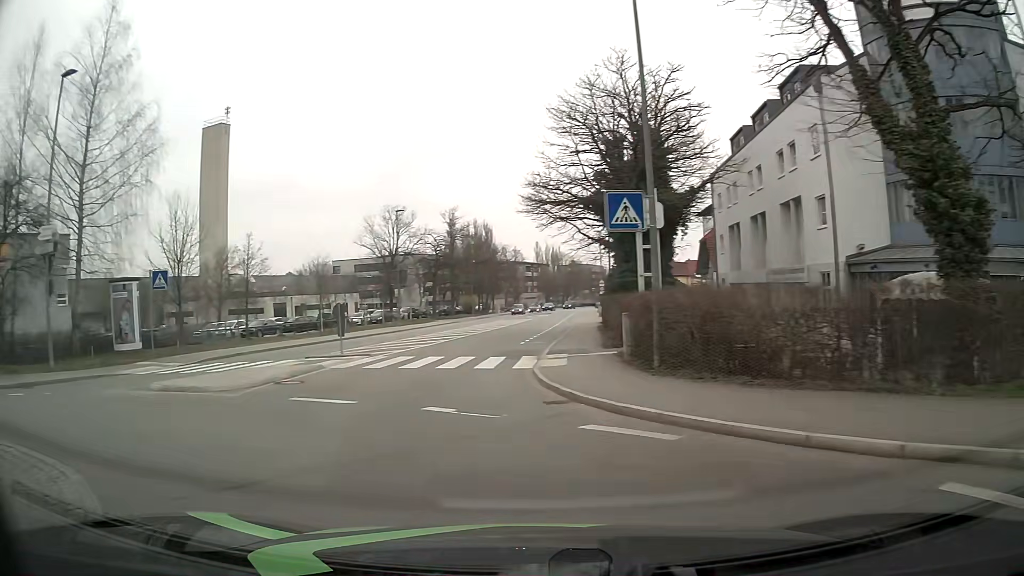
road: tertiary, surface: asphalt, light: Day
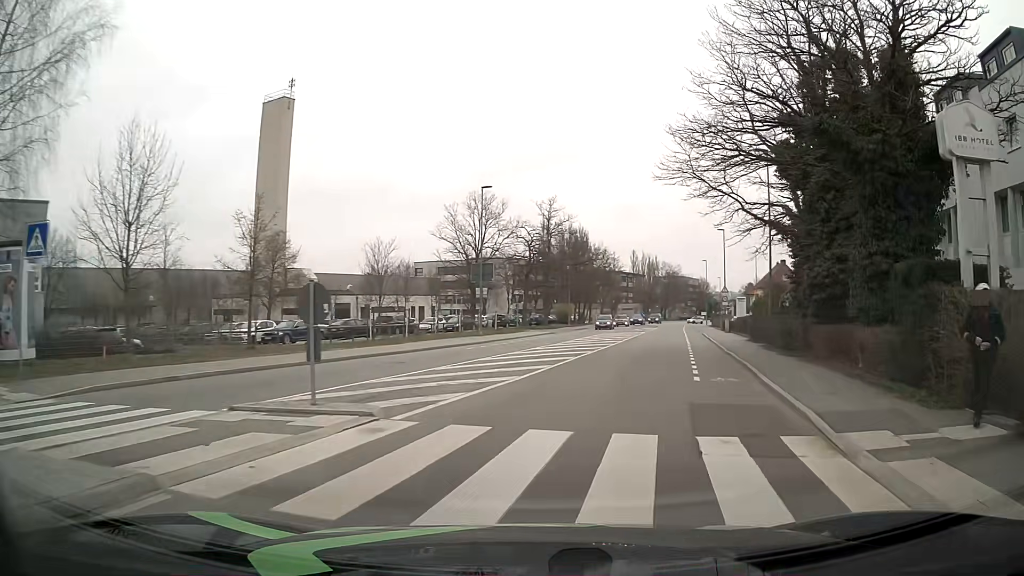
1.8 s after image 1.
(-2.3, +13.7) m; -9°
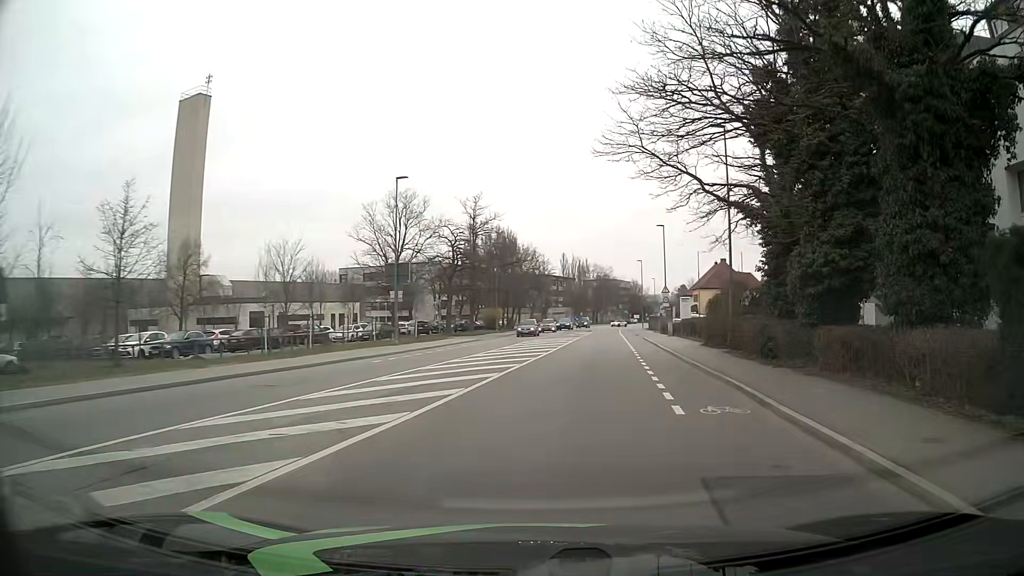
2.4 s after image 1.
(+0.4, +5.4) m; +7°
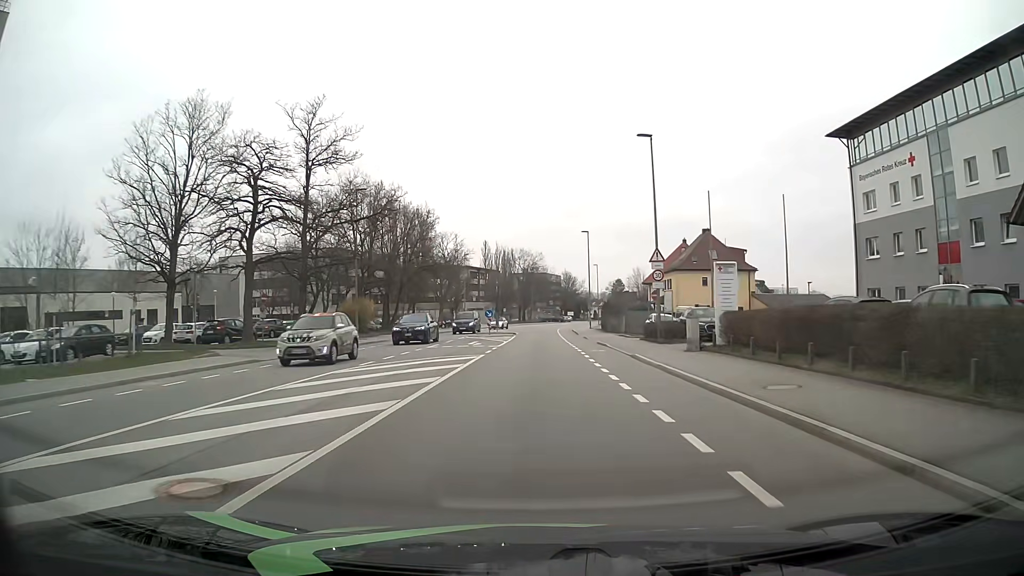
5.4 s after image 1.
(+3.0, +31.5) m; +7°
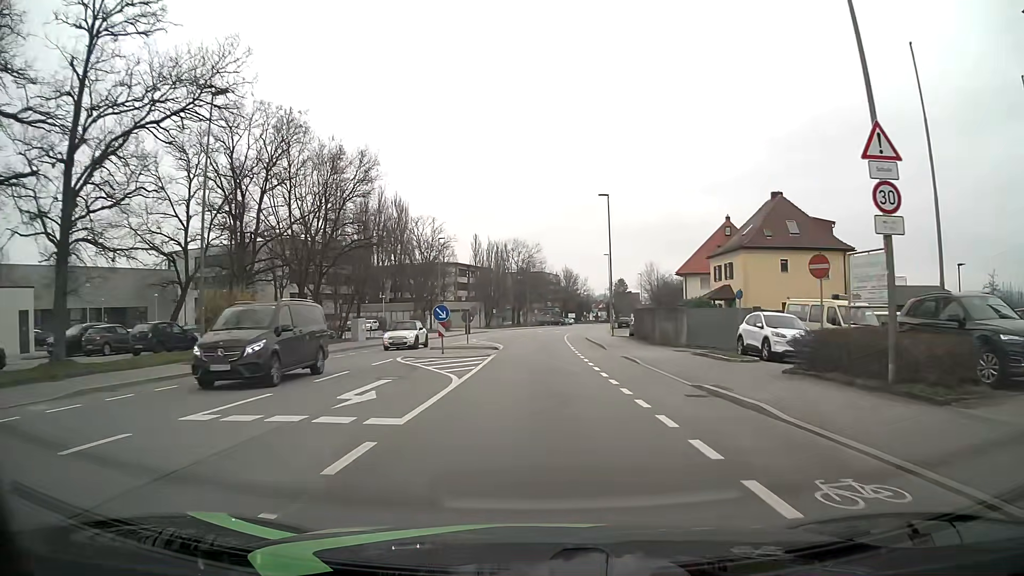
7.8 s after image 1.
(0.0, +22.2) m; +1°
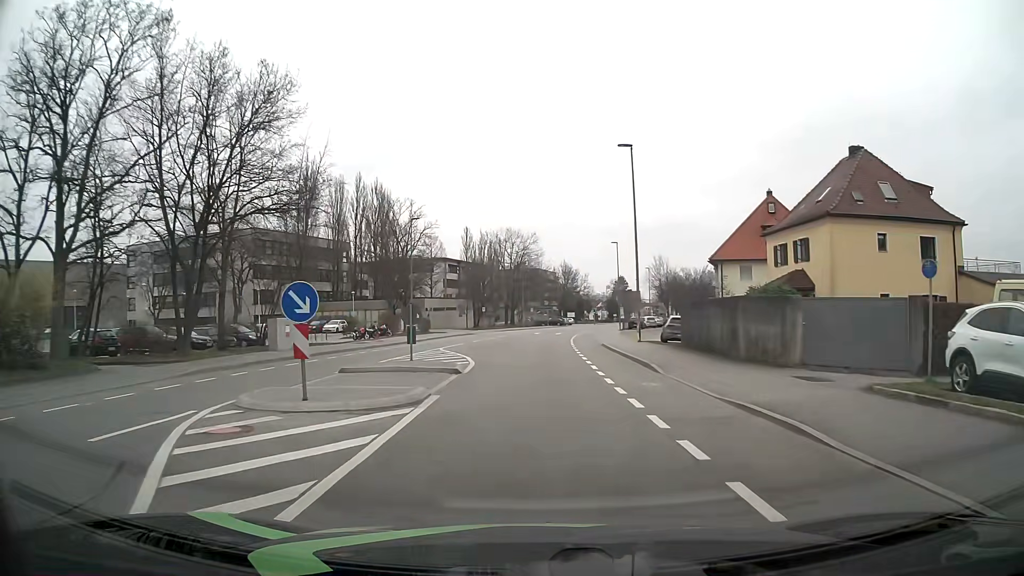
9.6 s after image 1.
(0.0, +14.0) m; 0°
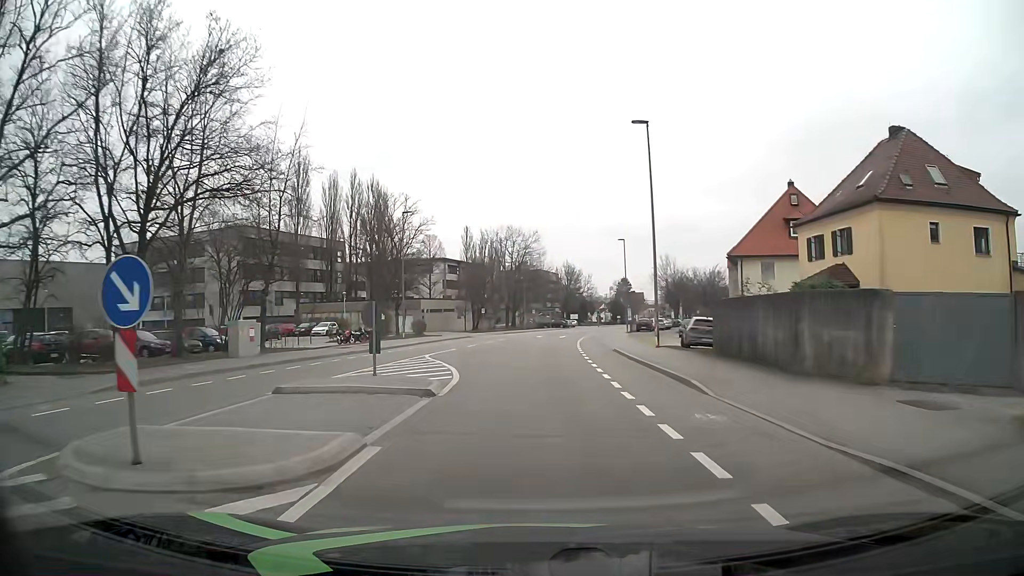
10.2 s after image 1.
(0.0, +4.6) m; 0°
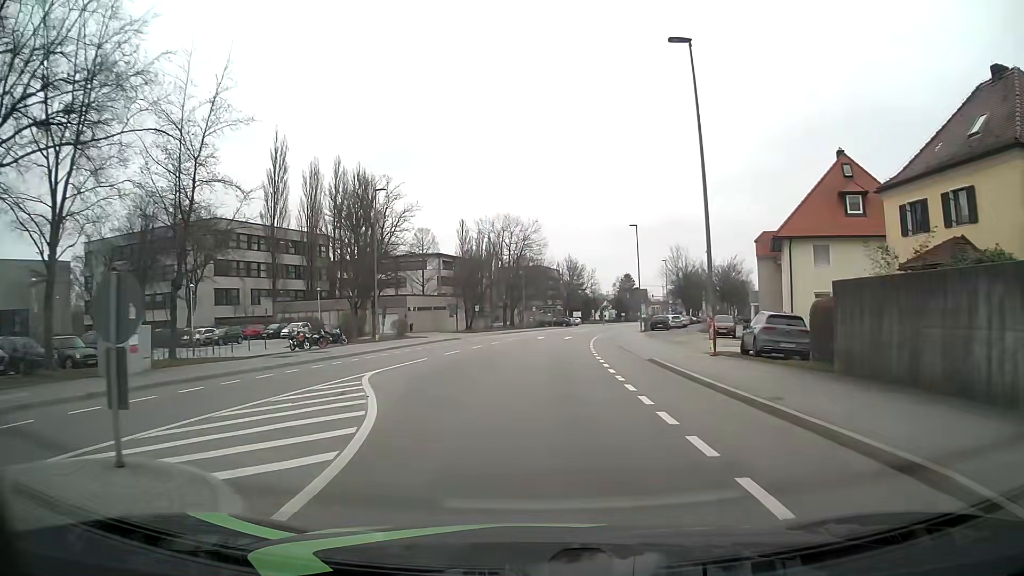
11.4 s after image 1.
(0.0, +9.4) m; 0°
(0, +10) (0, +20) (+1, +30) (+1, +40) (+3, +50) (+4, +60) (+6, +70) (+8, +79) (+11, +89) (+13, +99) m
